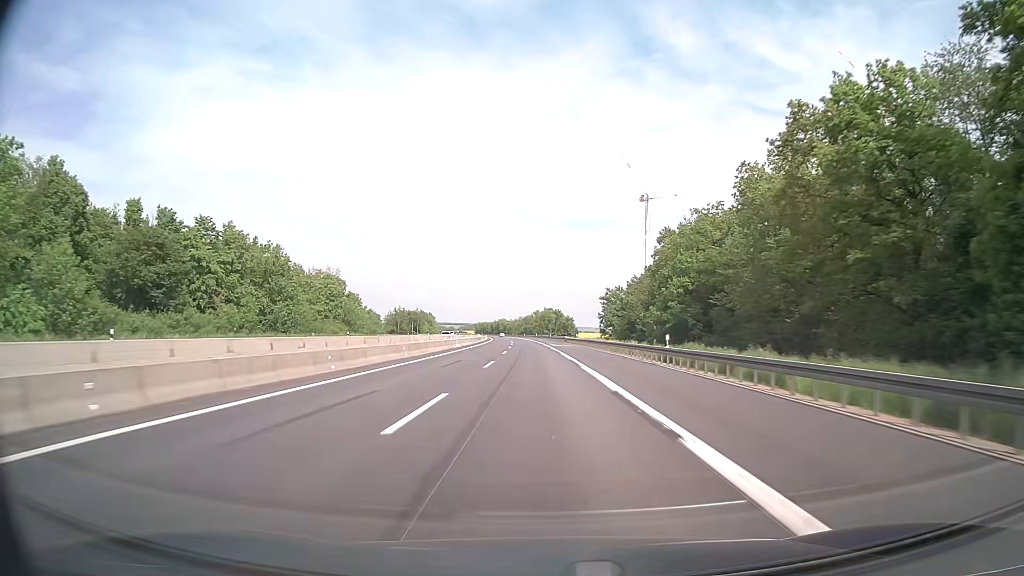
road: motorway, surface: asphalt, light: Day
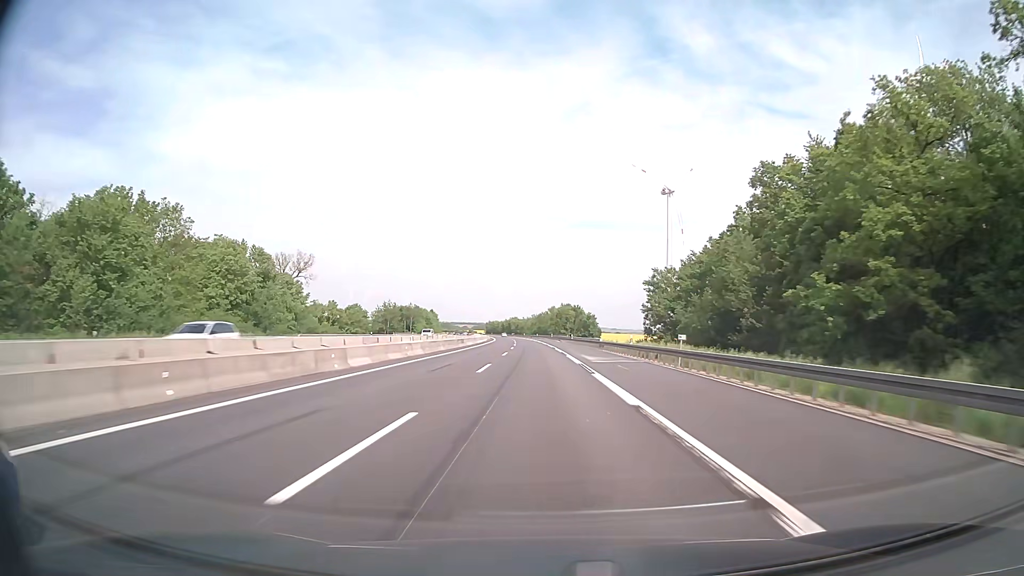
(-0.5, +39.7) m; -1°
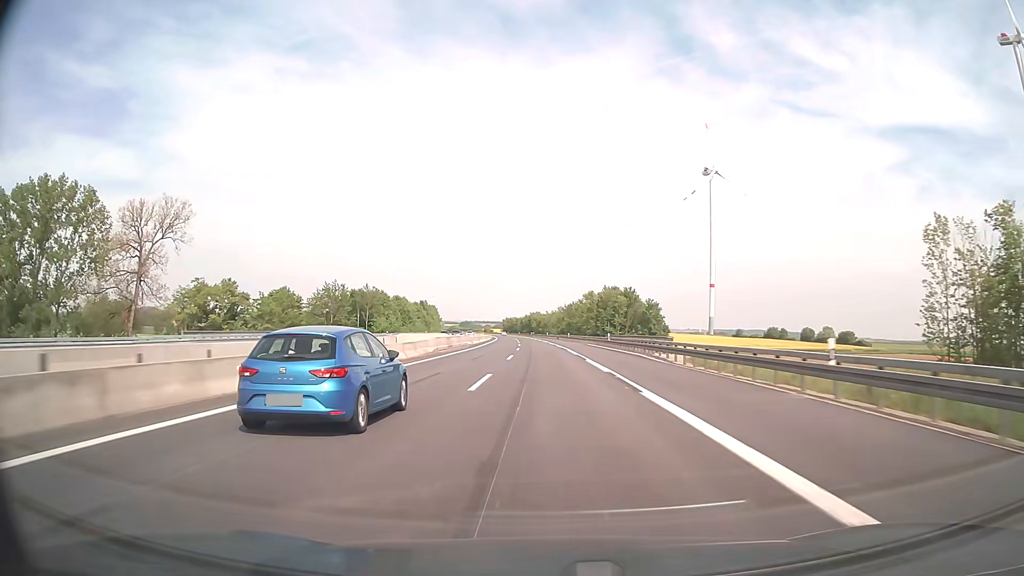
(-1.8, +79.4) m; -2°
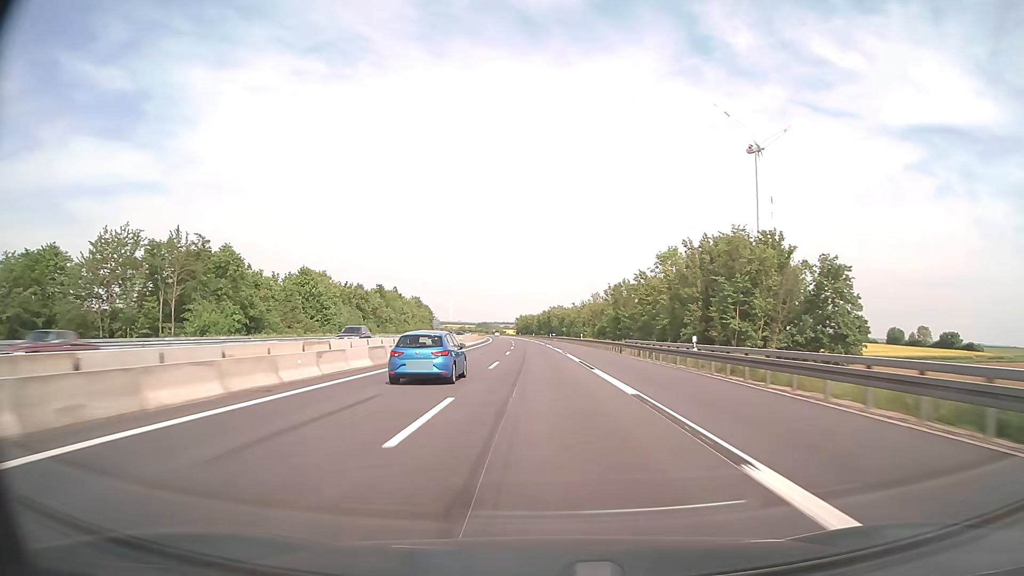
(-1.1, +79.5) m; -2°
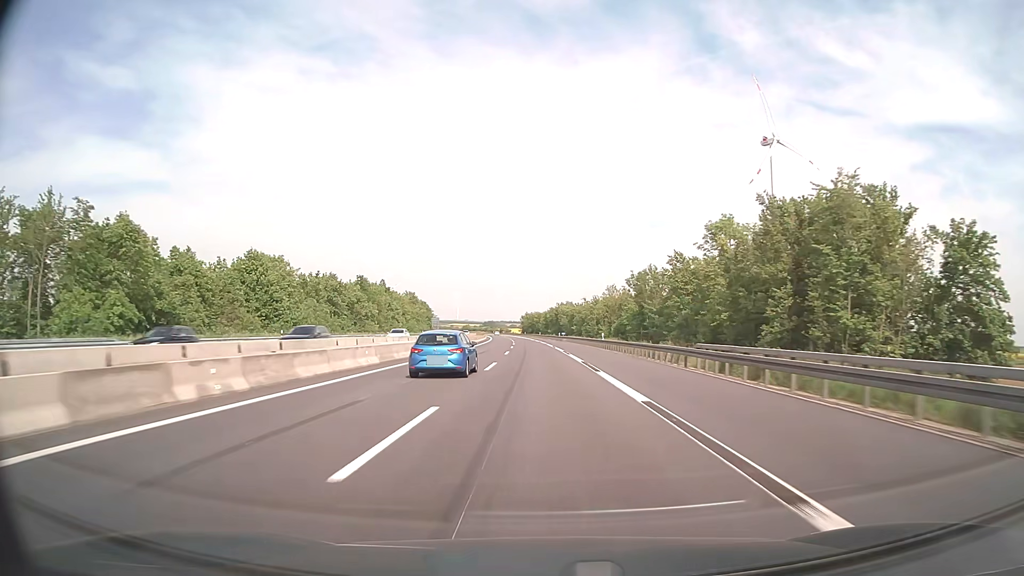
(-0.1, +19.9) m; -1°
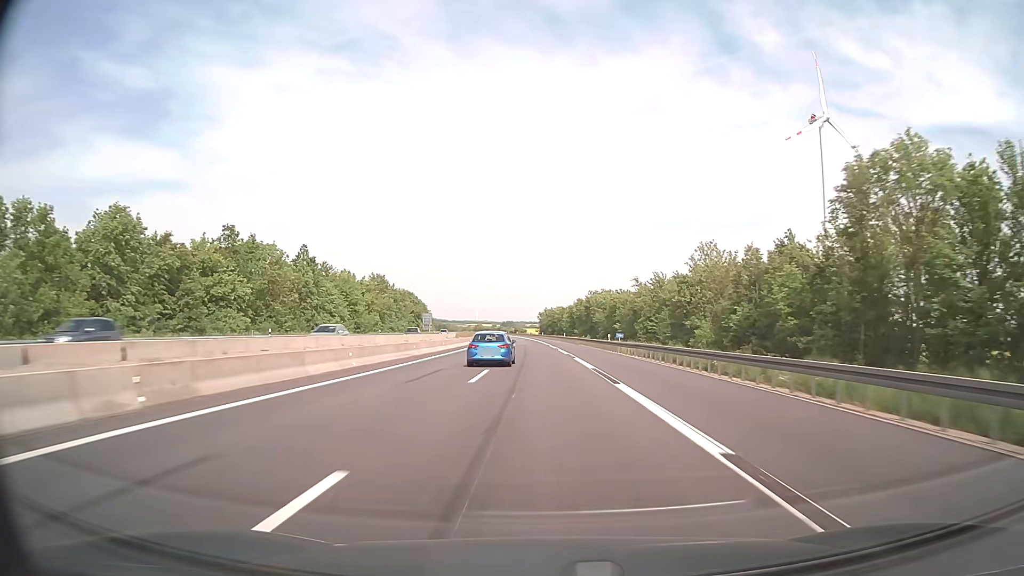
(-0.9, +59.6) m; -2°
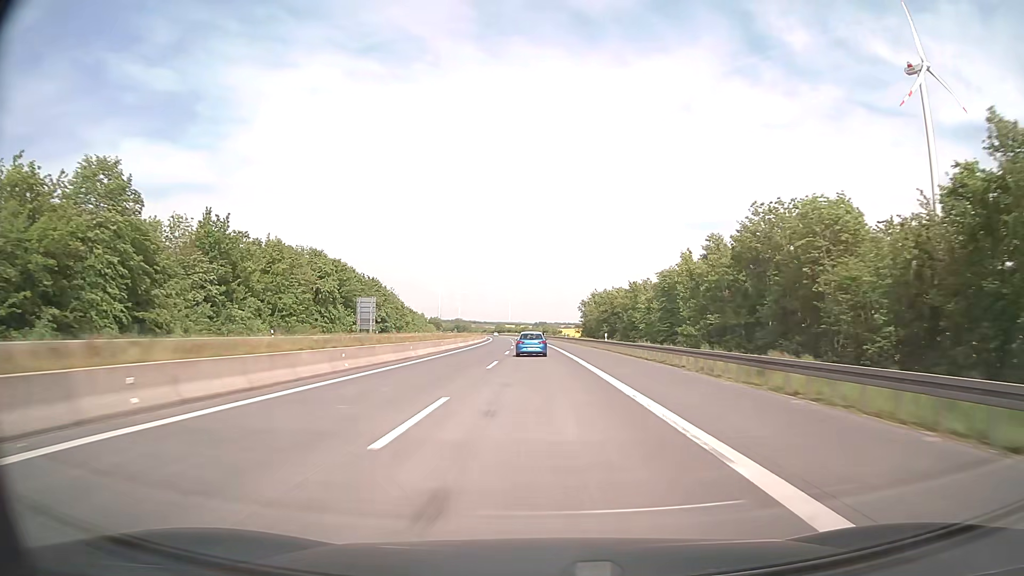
(-2.5, +99.4) m; -3°
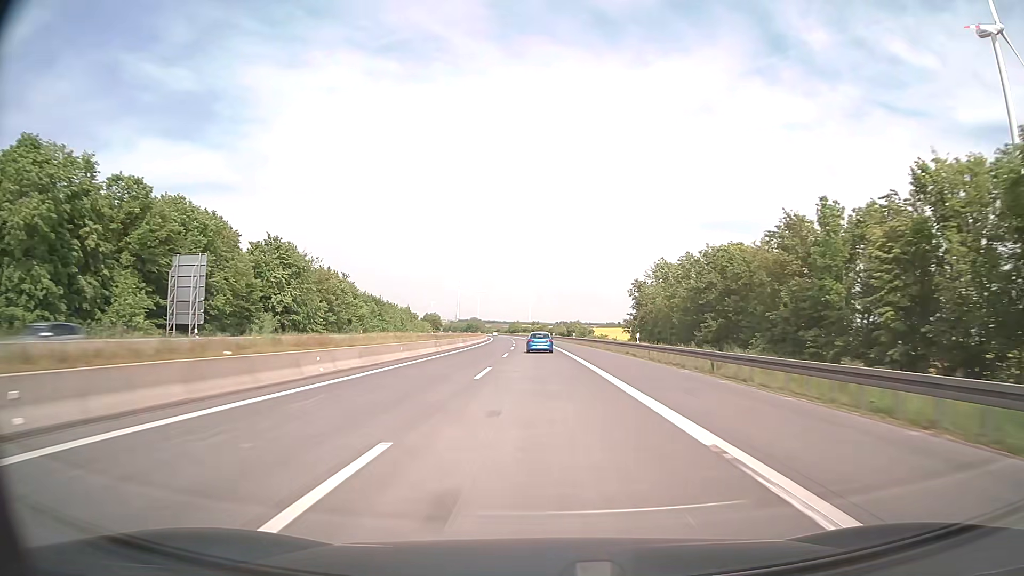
(-1.0, +59.6) m; -2°
(0, +10) (0, +20) (0, +30) (0, +40) (-1, +50) (-1, +60) (-1, +70) (-1, +80) (-2, +90) (-2, +100) m
